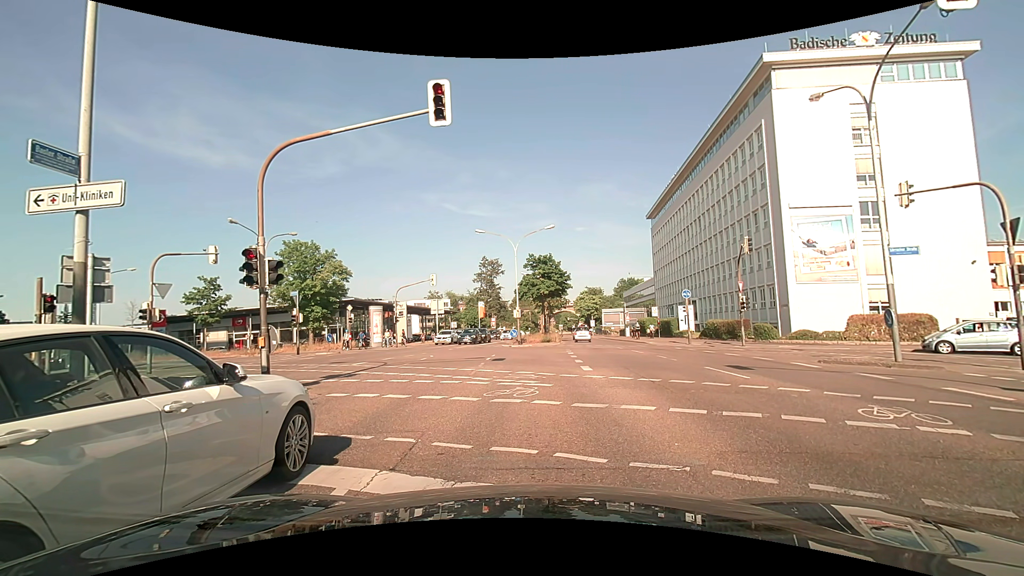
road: primary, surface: asphalt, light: Day
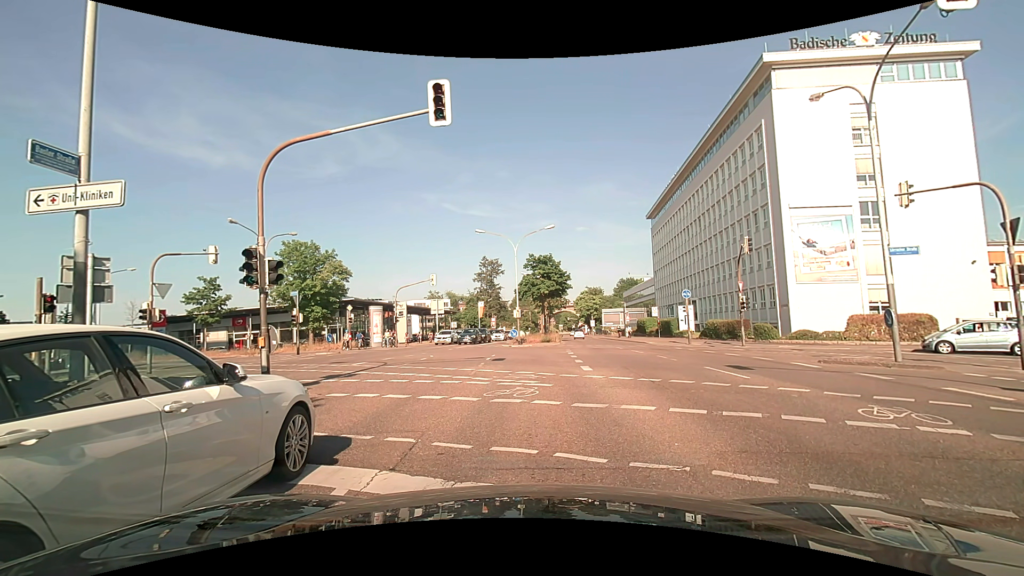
(0.0, 0.0) m; 0°
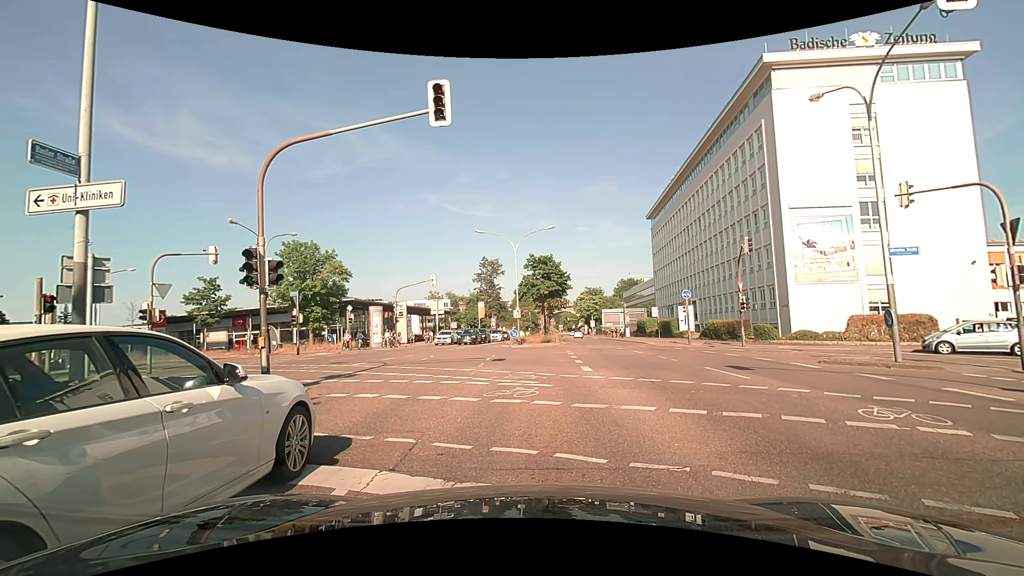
(0.0, 0.0) m; 0°
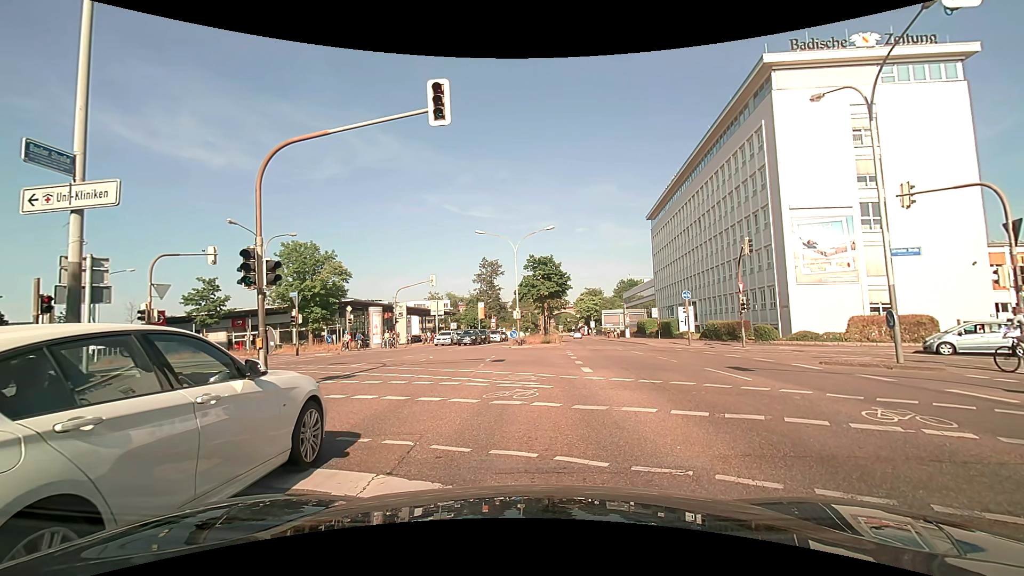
(0.0, 0.0) m; 0°
